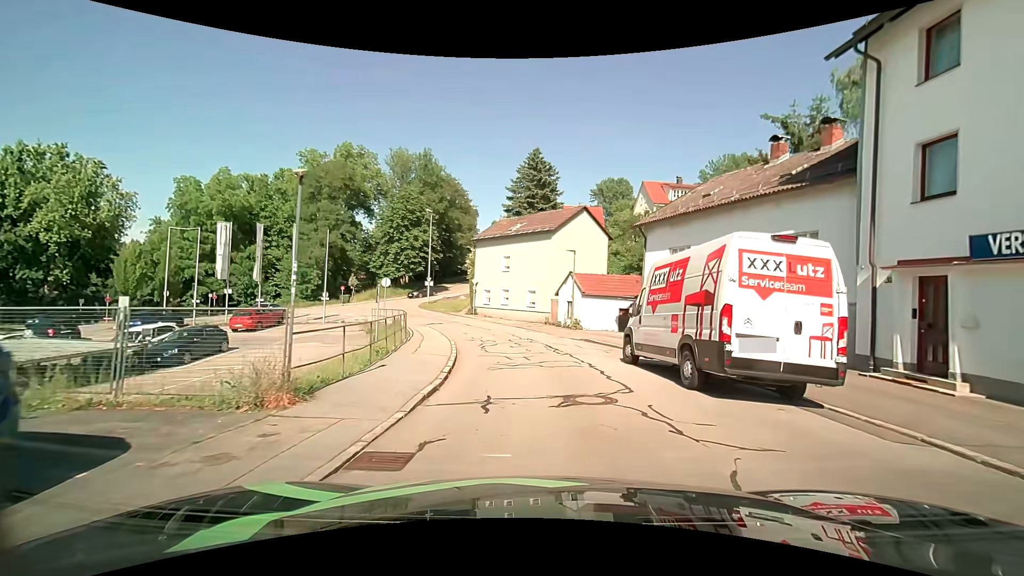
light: Day
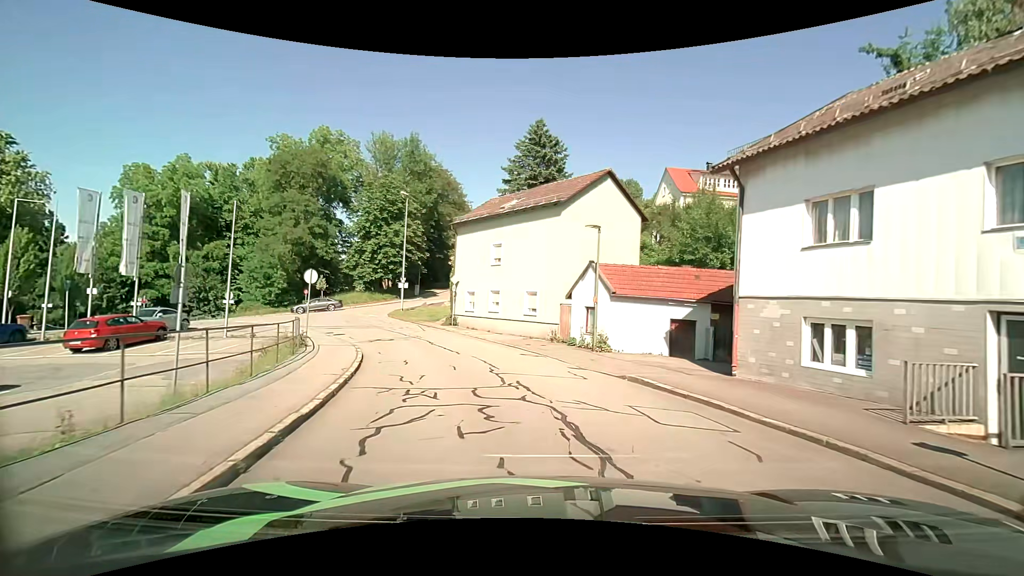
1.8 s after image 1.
(-0.1, +11.4) m; -1°
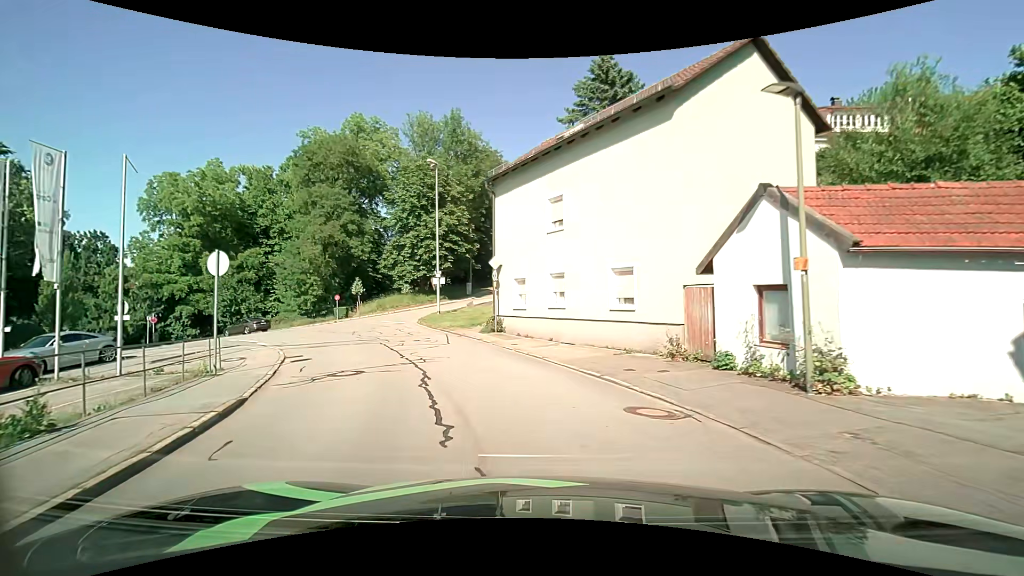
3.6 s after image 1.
(-0.5, +10.8) m; -8°
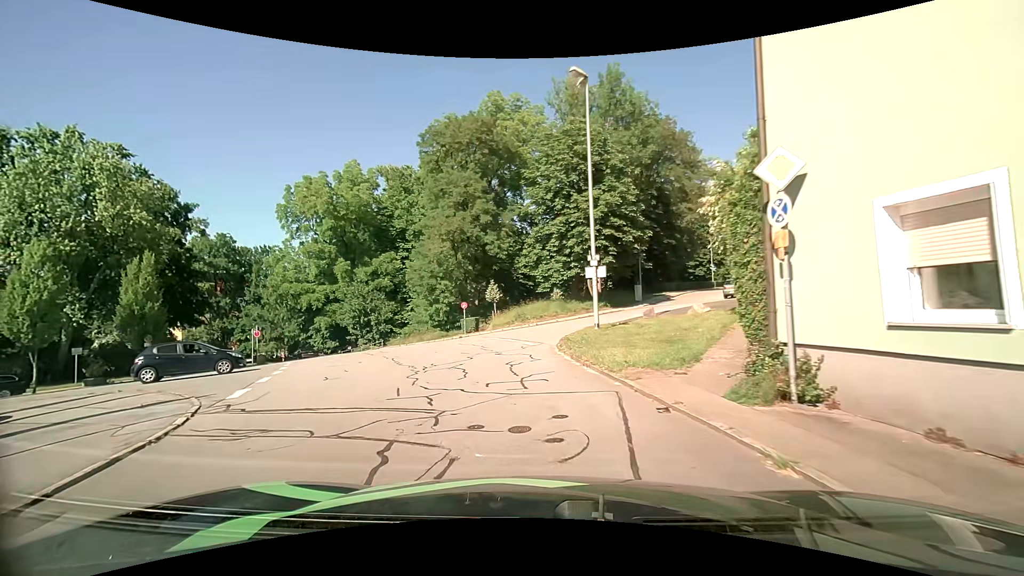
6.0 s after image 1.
(-1.9, +13.7) m; -17°
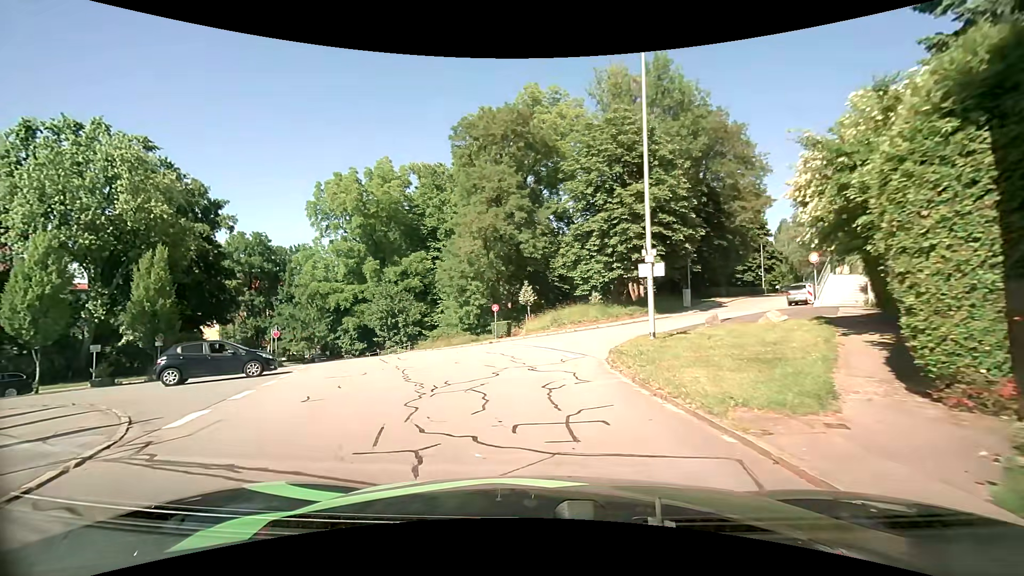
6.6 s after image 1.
(-0.2, +3.1) m; -6°
(-1, +10) (-3, +20) (-6, +29) (-11, +38) (-16, +46) (-22, +54) (-29, +62) (-35, +70) (-42, +77) (-49, +84) m
